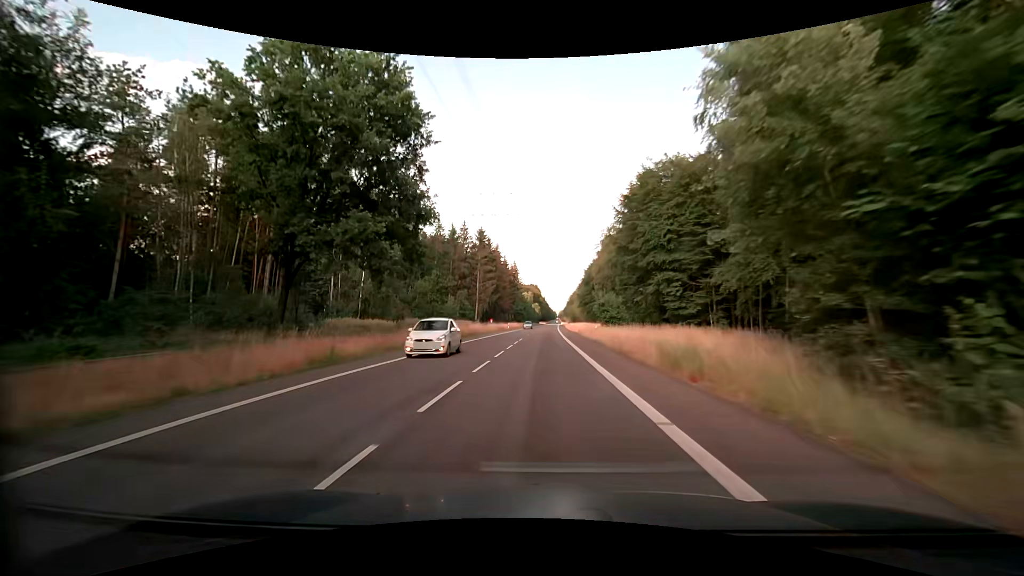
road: secondary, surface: asphalt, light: Day
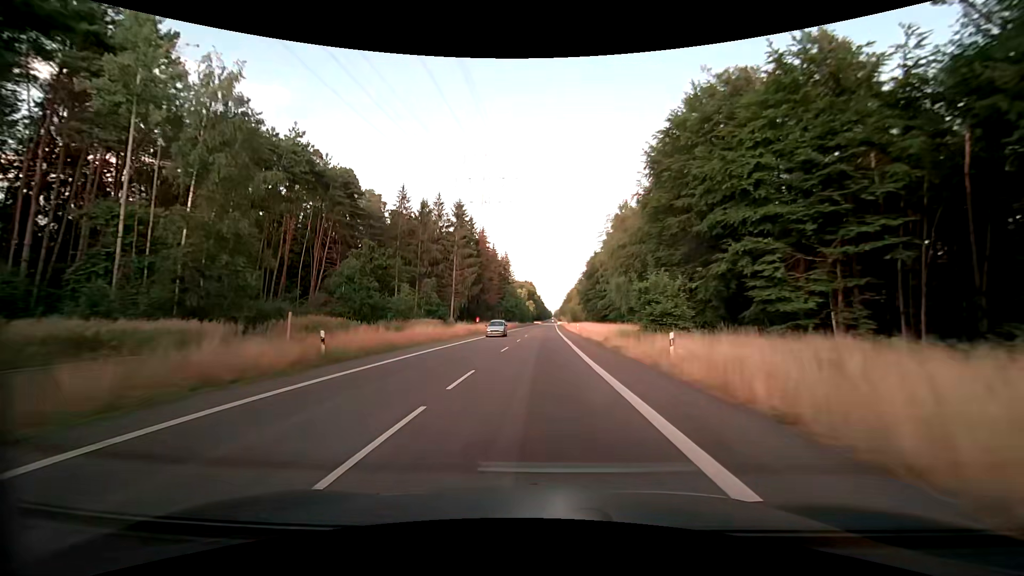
(0.0, +26.1) m; 0°
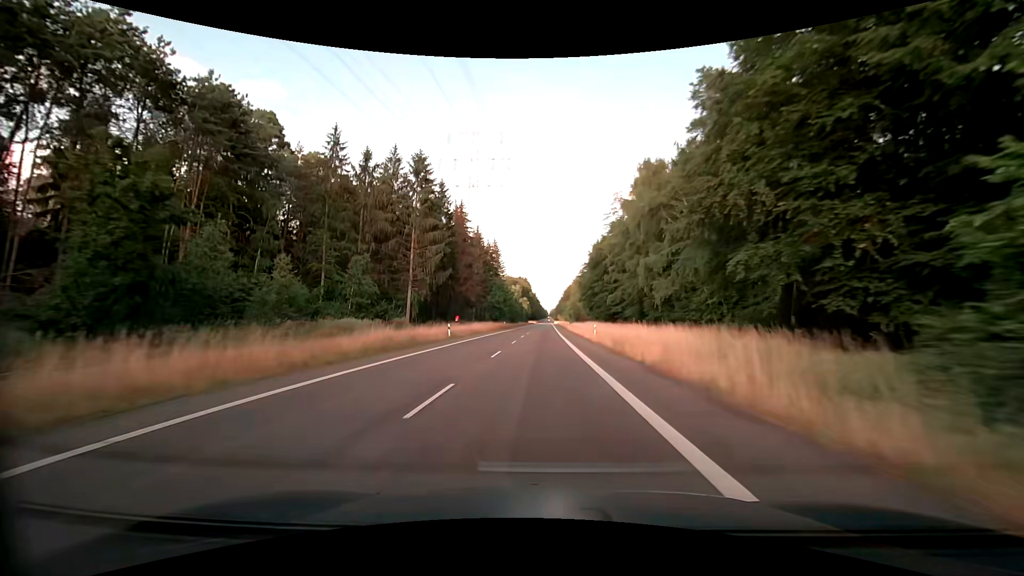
(+0.3, +26.7) m; +1°
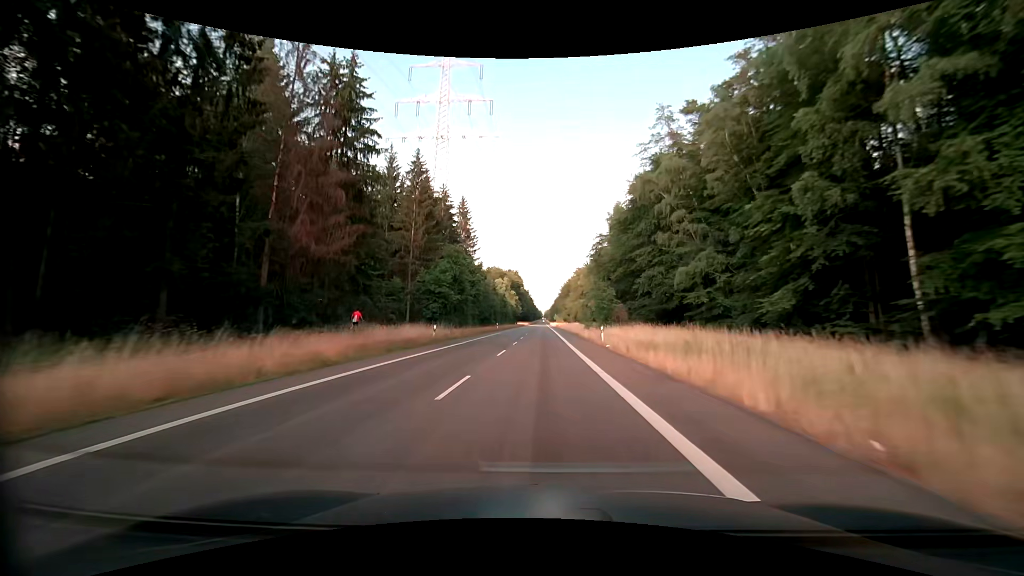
(+0.3, +55.2) m; 0°
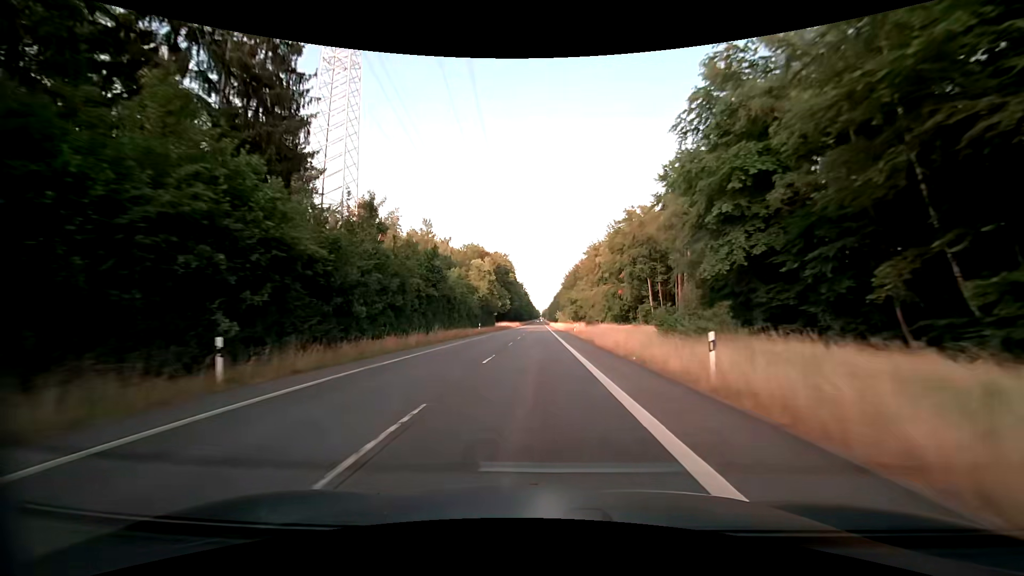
(+0.5, +72.3) m; 0°
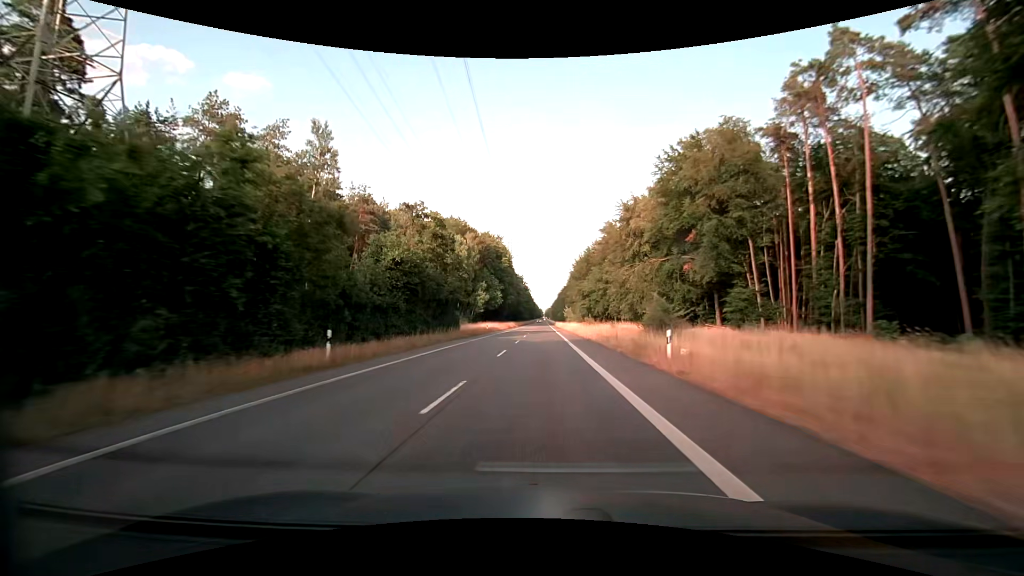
(+0.1, +44.9) m; 0°
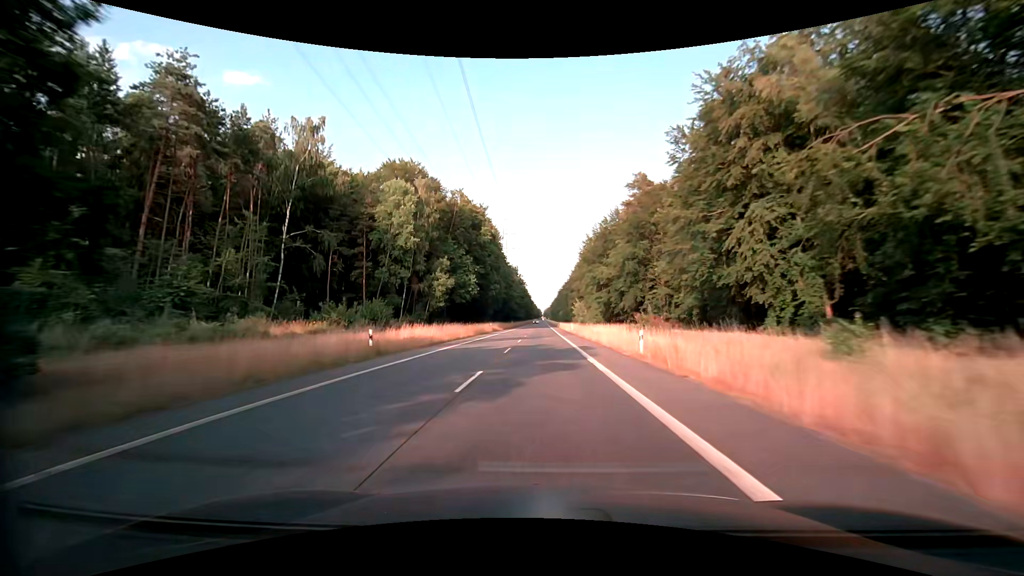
(-0.2, +46.0) m; 0°
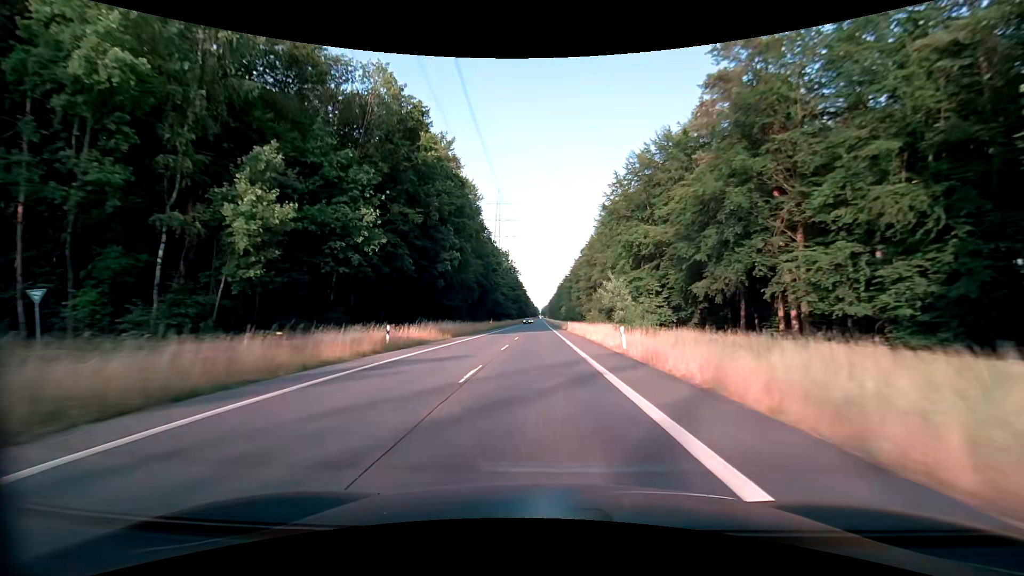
(+0.1, +46.9) m; 0°
(0, +10) (0, +20) (0, +30) (0, +40) (0, +50) (0, +60) (0, +70) (0, +80) (0, +90) (0, +100) m
